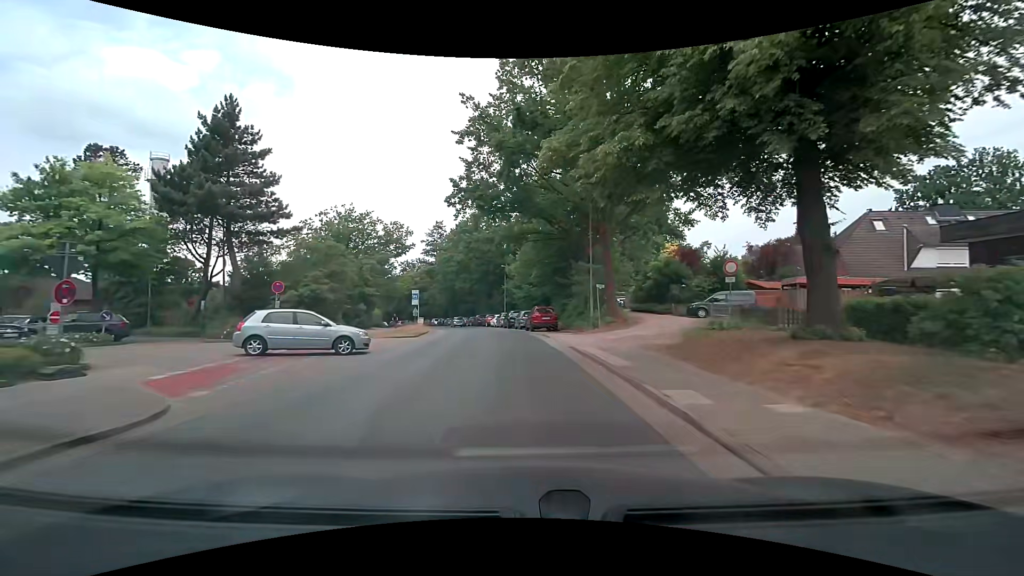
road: tertiary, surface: asphalt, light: Day
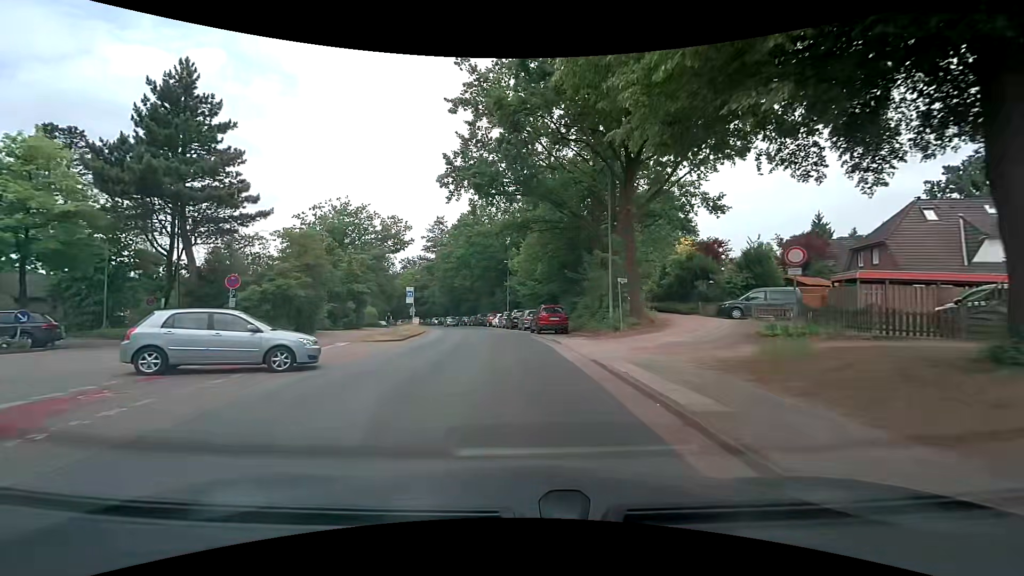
(0.0, +4.6) m; 0°
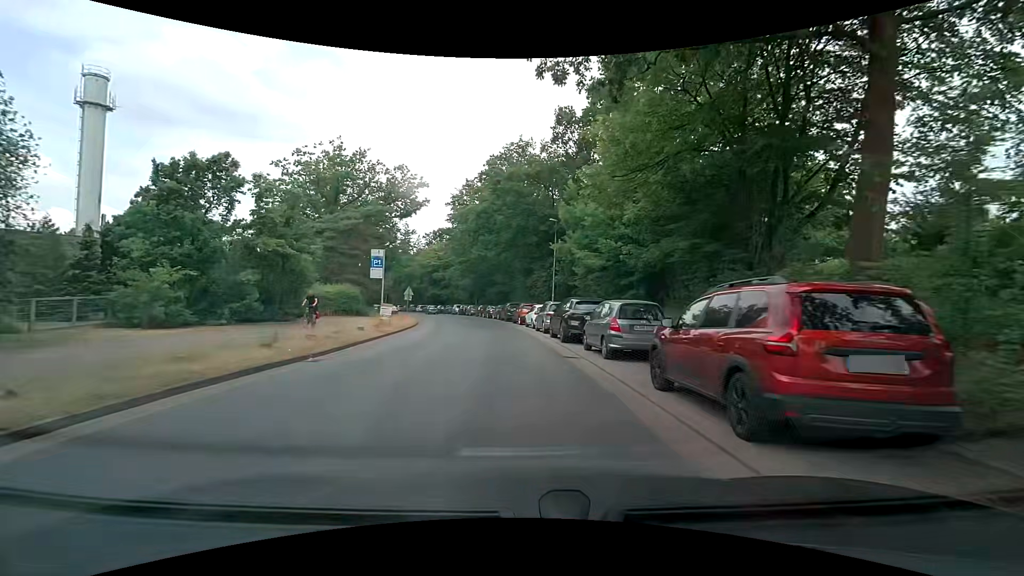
(-1.0, +22.9) m; -4°
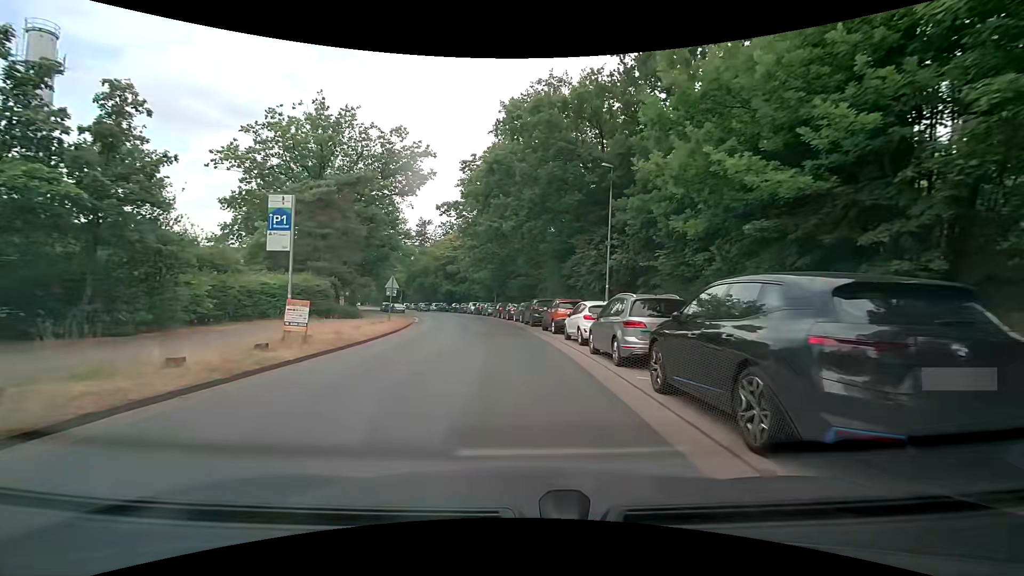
(-0.7, +13.6) m; -4°
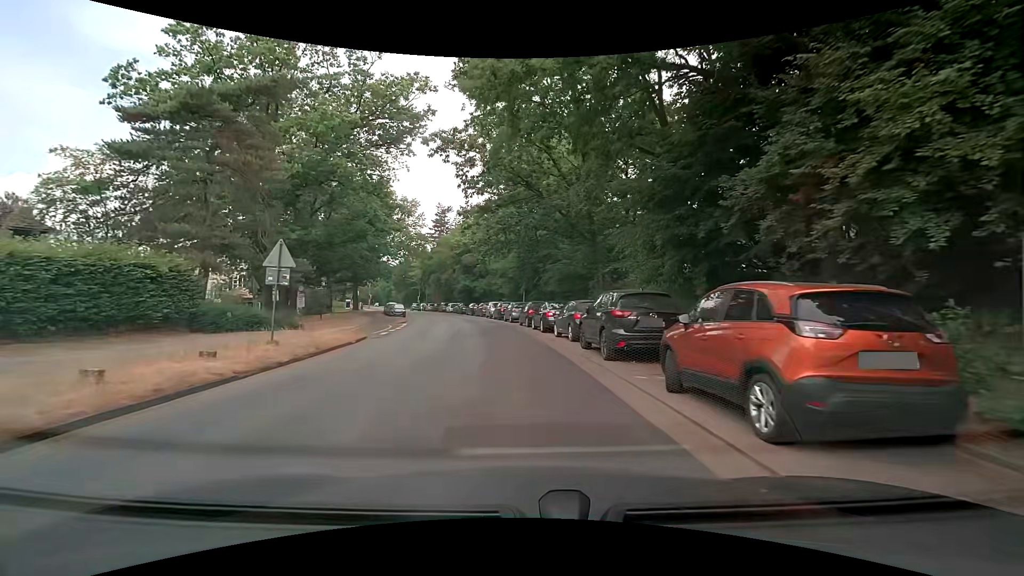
(-0.5, +17.7) m; -4°
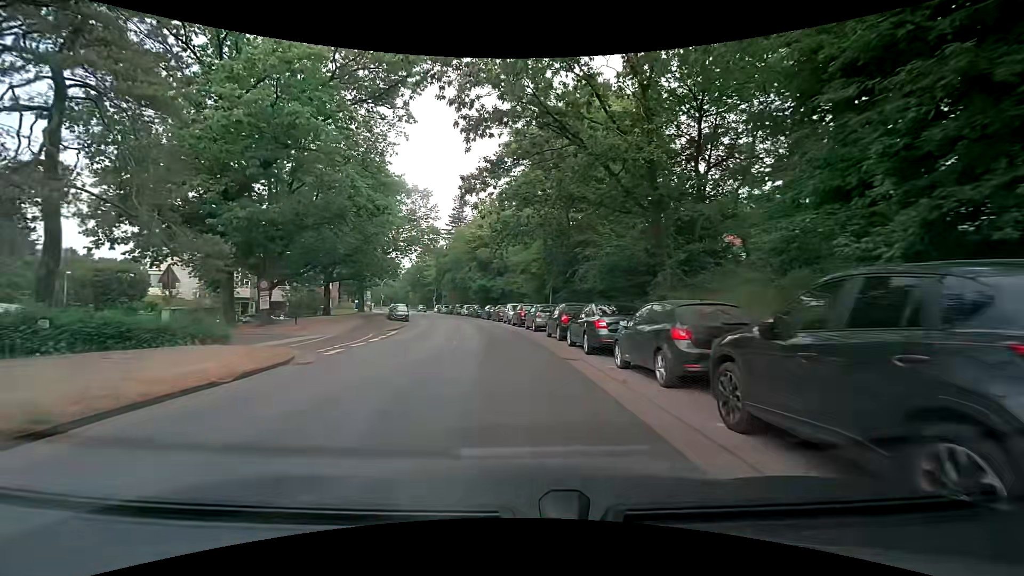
(-0.2, +9.0) m; -2°
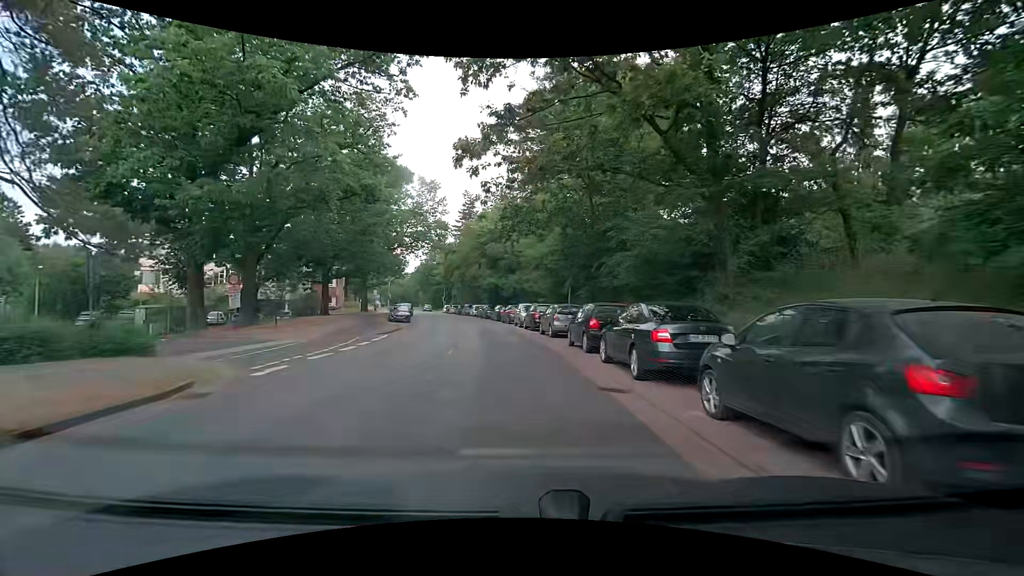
(-0.1, +4.6) m; -2°
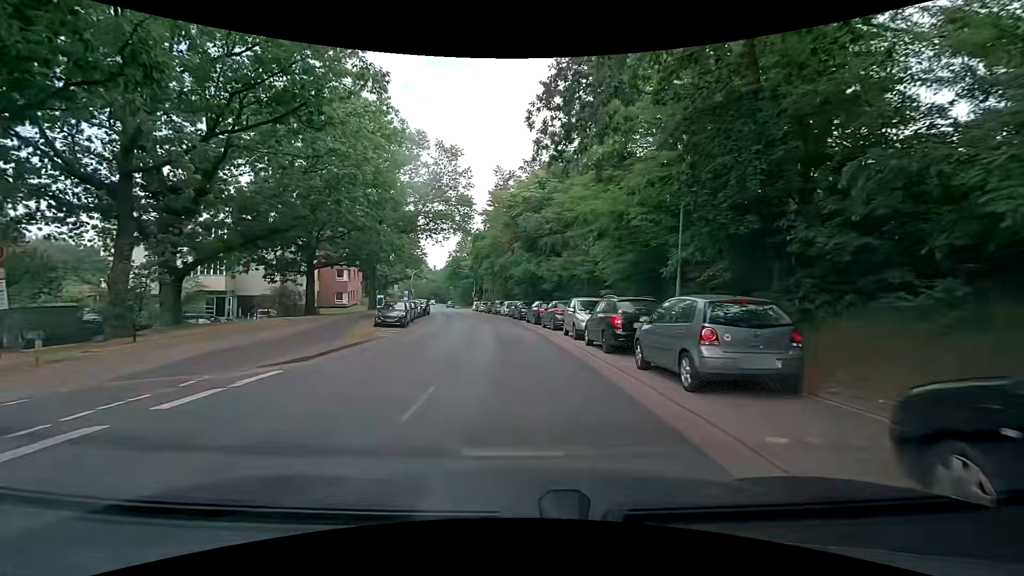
(-0.5, +13.9) m; -4°
